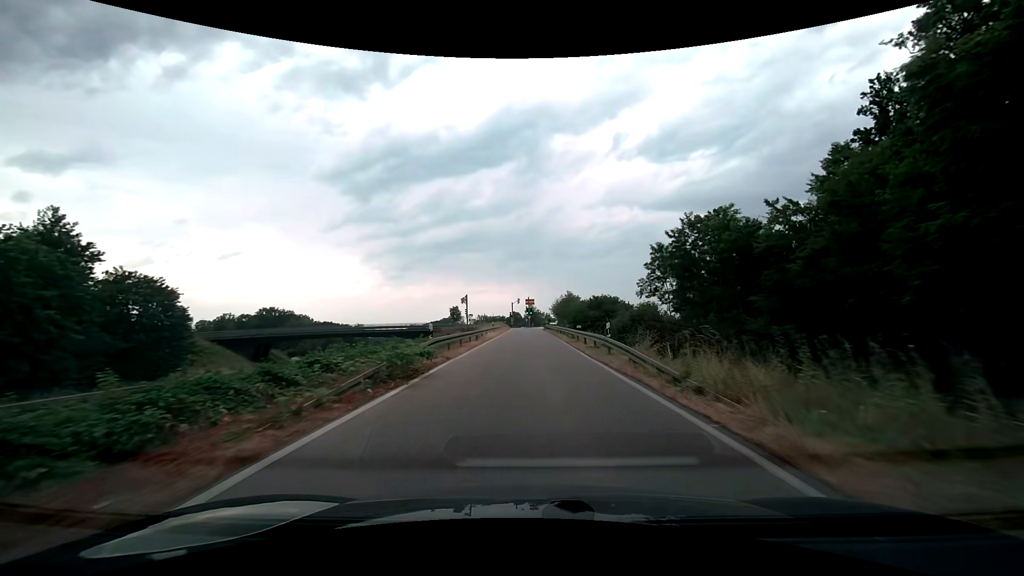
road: trunk_link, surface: asphalt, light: Day
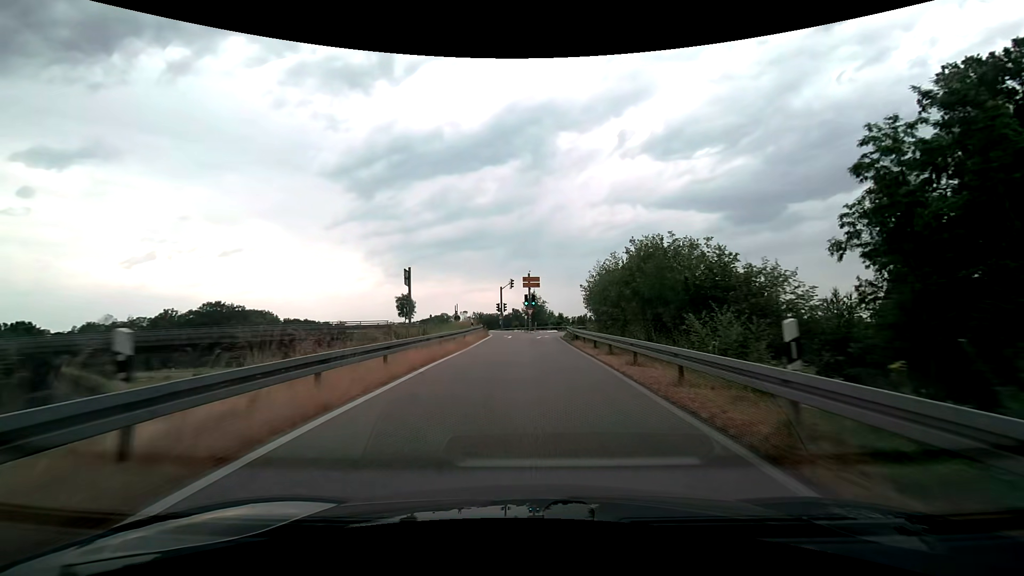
(-0.1, +45.5) m; -1°
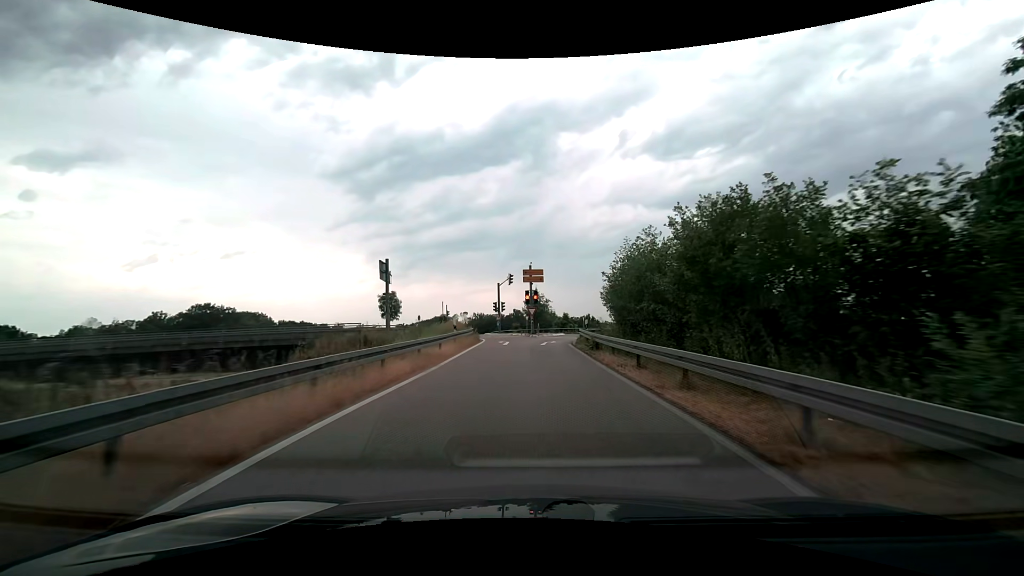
(0.0, +8.2) m; 0°
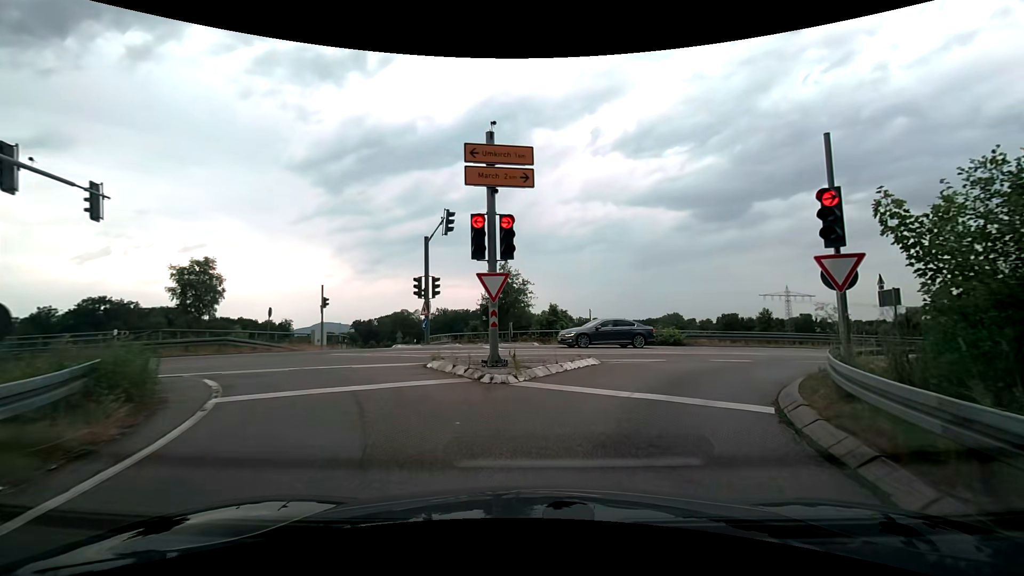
(+0.1, +28.8) m; +3°
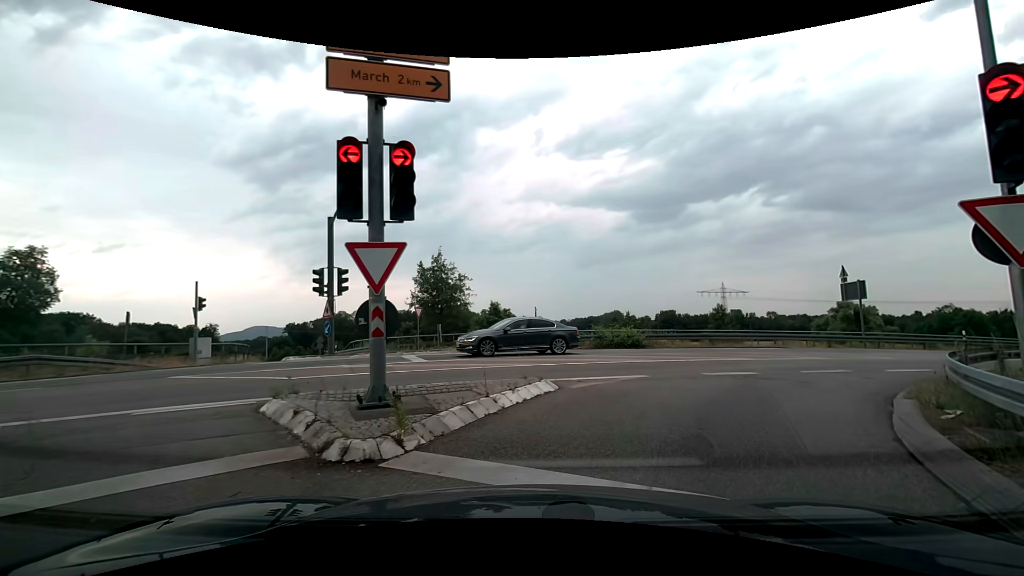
(+0.2, +4.6) m; +6°
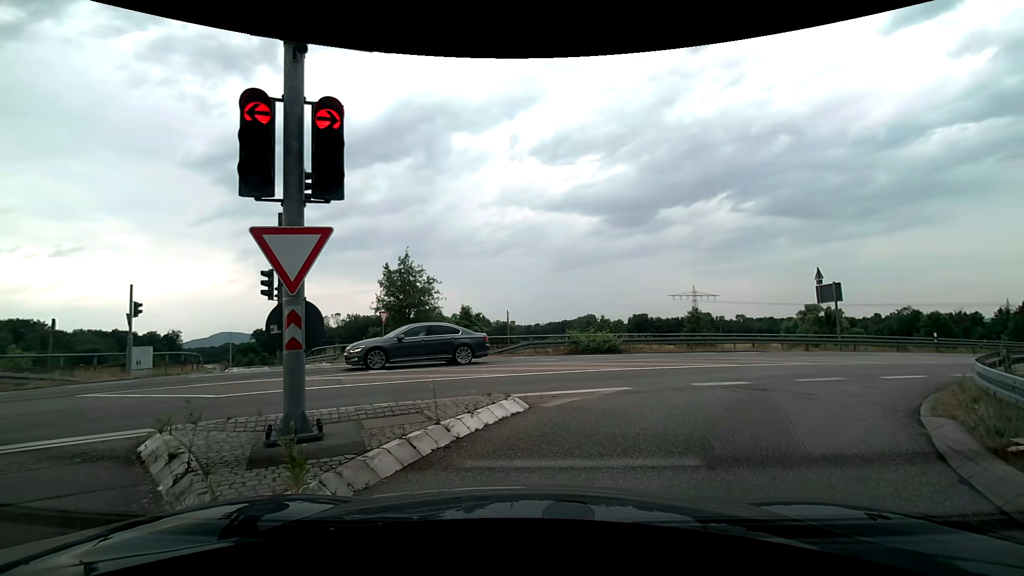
(0.0, +1.3) m; +2°
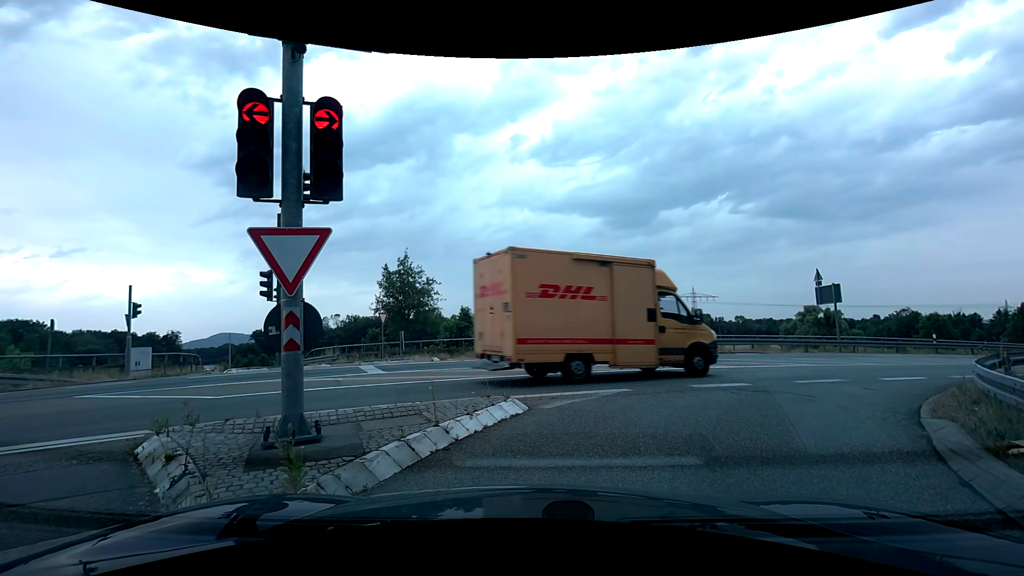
(0.0, +0.1) m; 0°
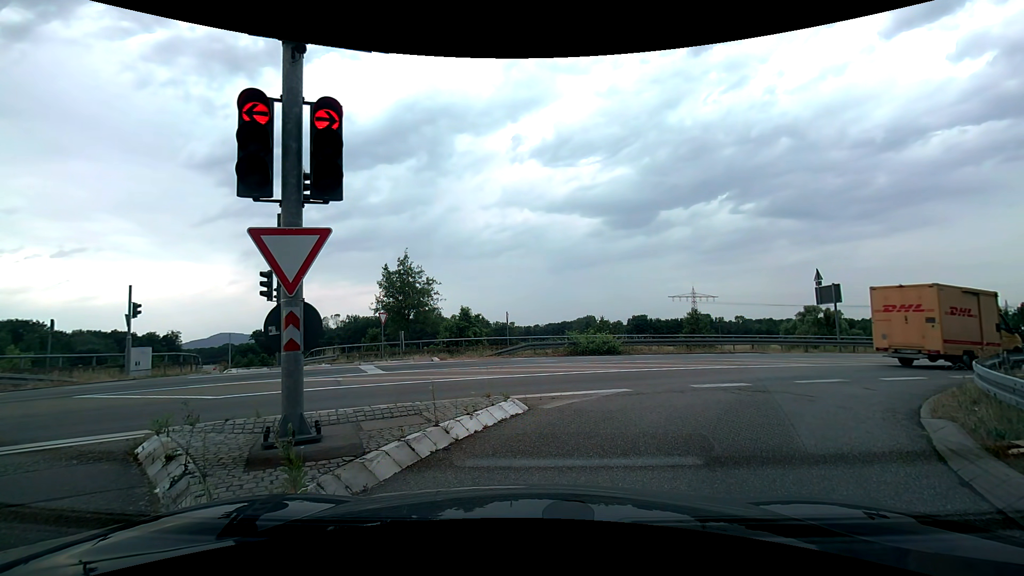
(0.0, 0.0) m; 0°
(+3, +9) (+10, +17) (+18, +22) (+27, +27) (+36, +32) (+44, +36) (+53, +41) (+62, +45) (+71, +50) (+80, +54) m
